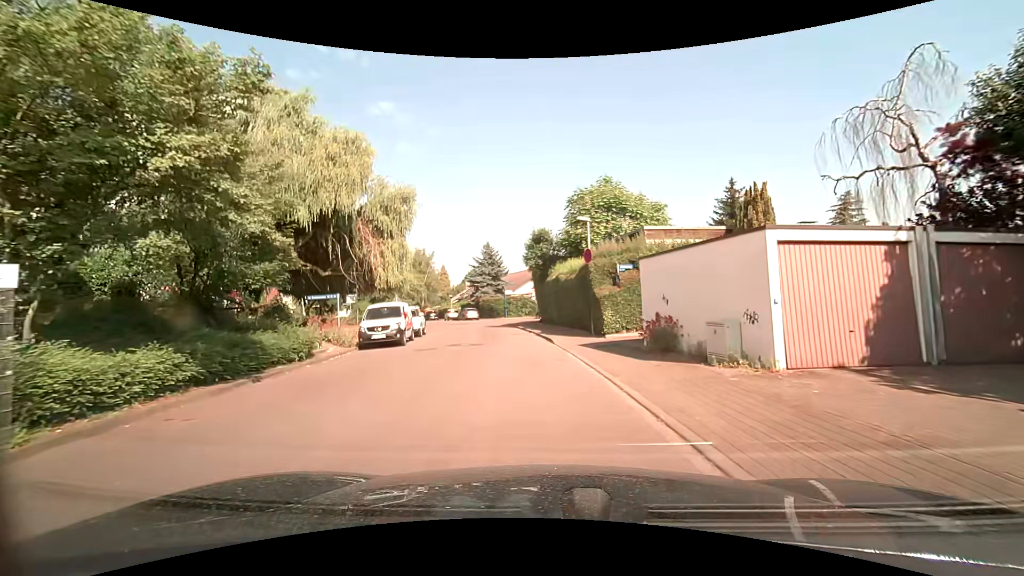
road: residential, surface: asphalt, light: Day
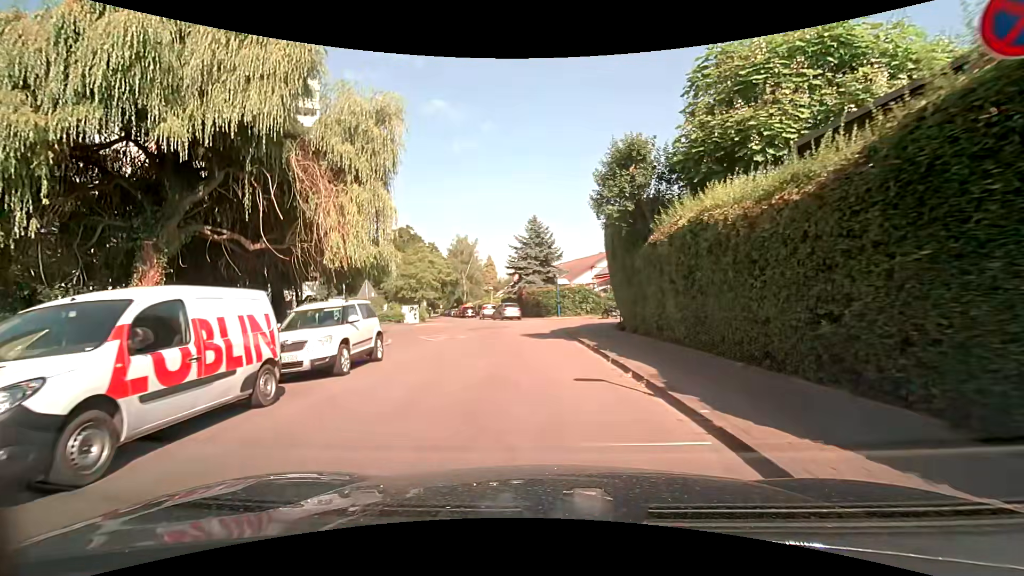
(-0.8, +15.7) m; -6°
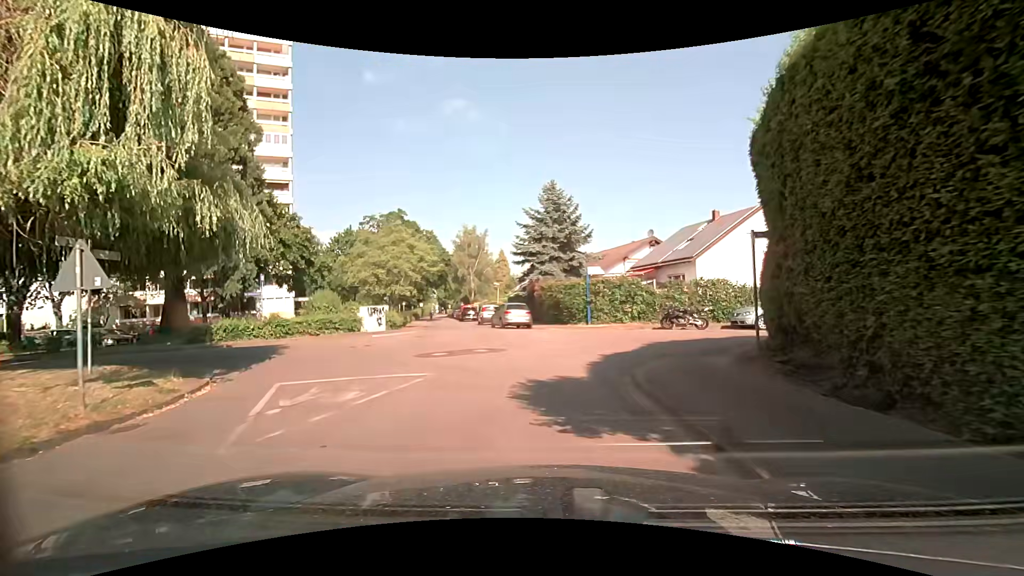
(-0.3, +13.3) m; -3°
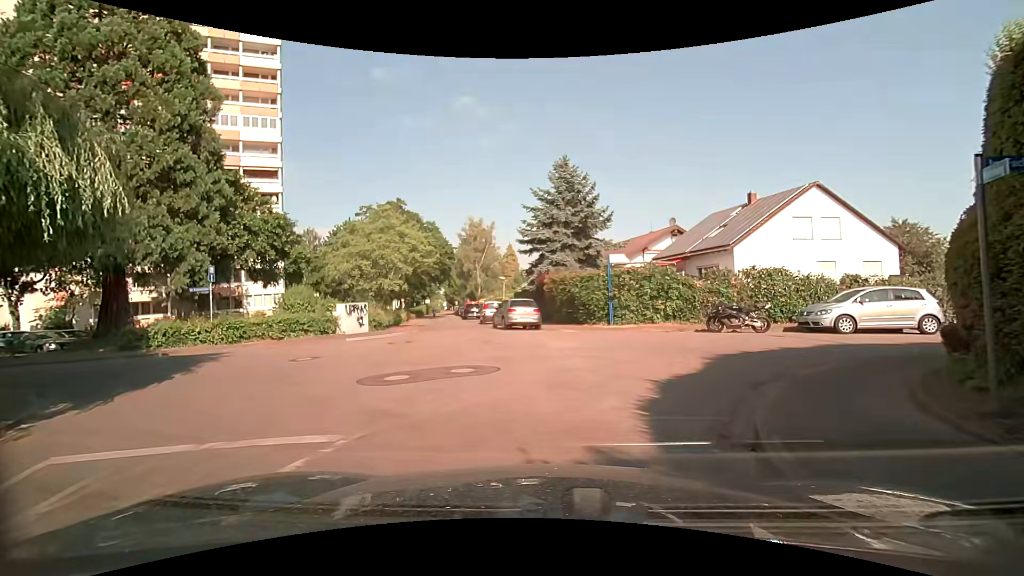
(0.0, +4.6) m; 0°
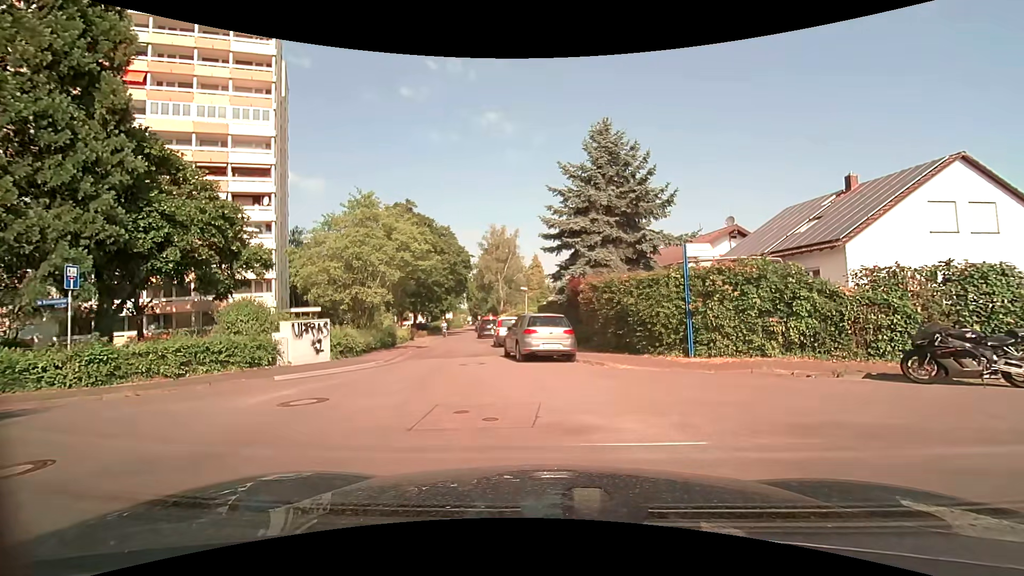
(-0.2, +7.8) m; -3°
